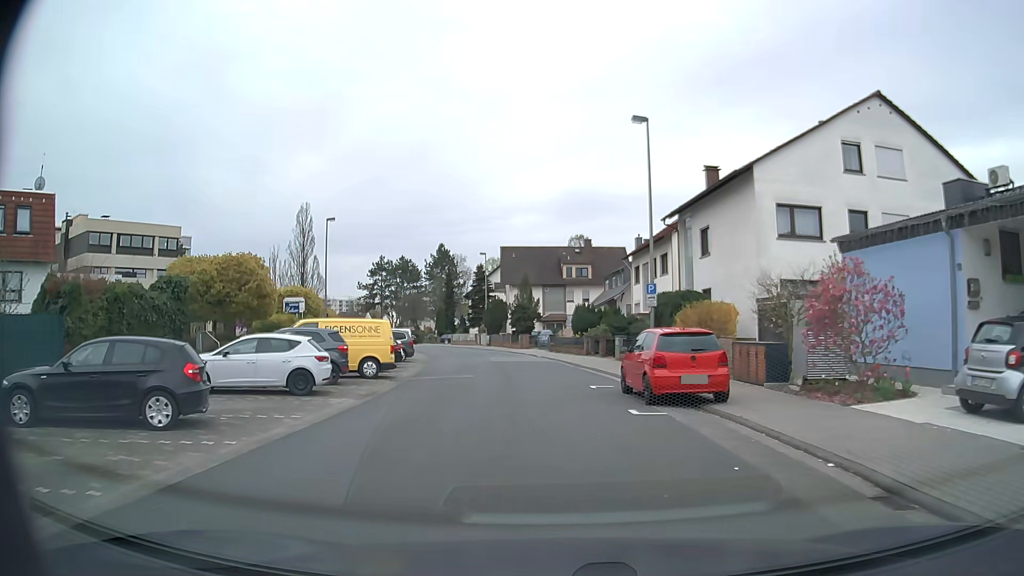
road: residential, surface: asphalt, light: Day
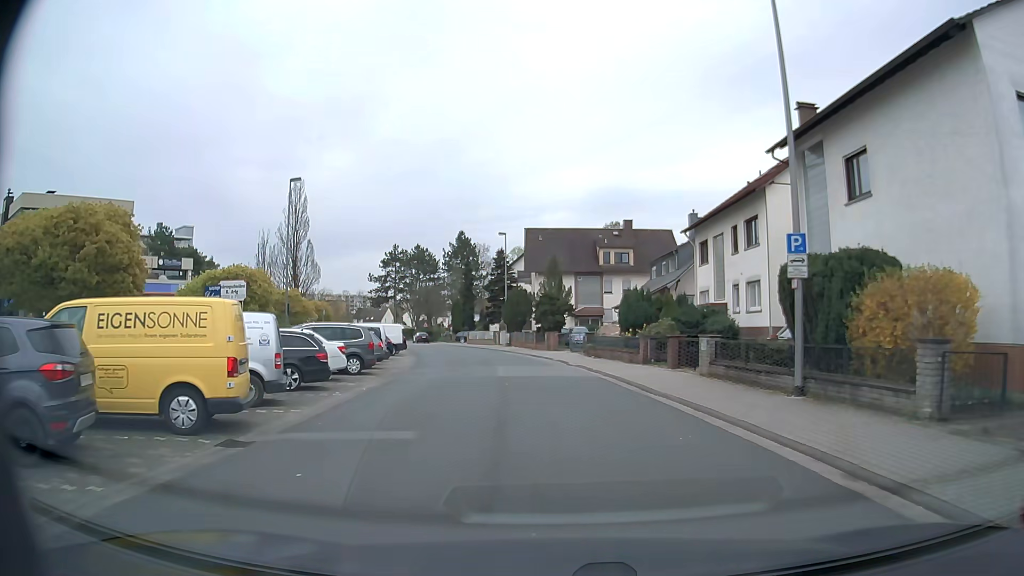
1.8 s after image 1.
(-0.4, +13.5) m; -3°
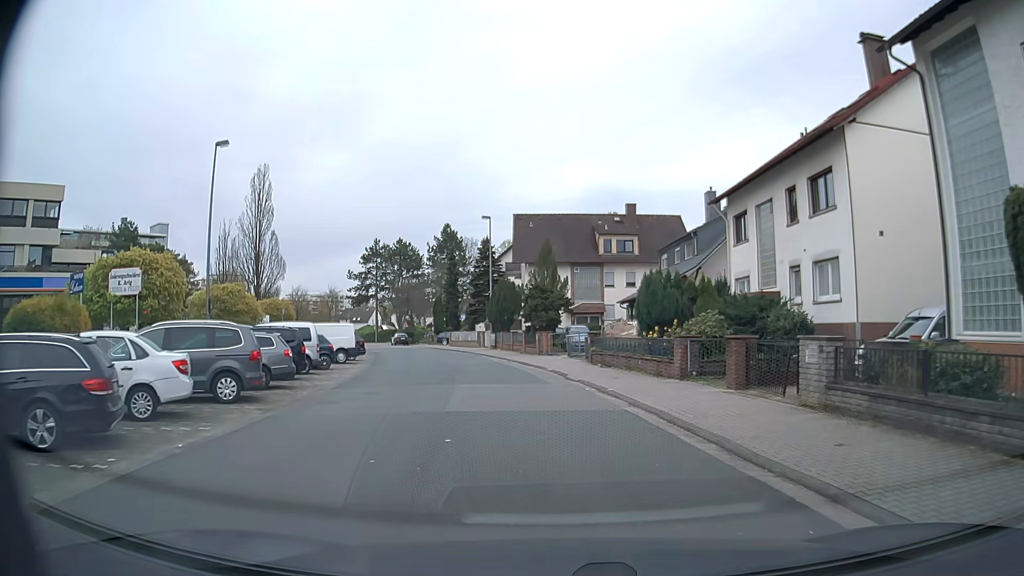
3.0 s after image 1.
(0.0, +9.0) m; +1°
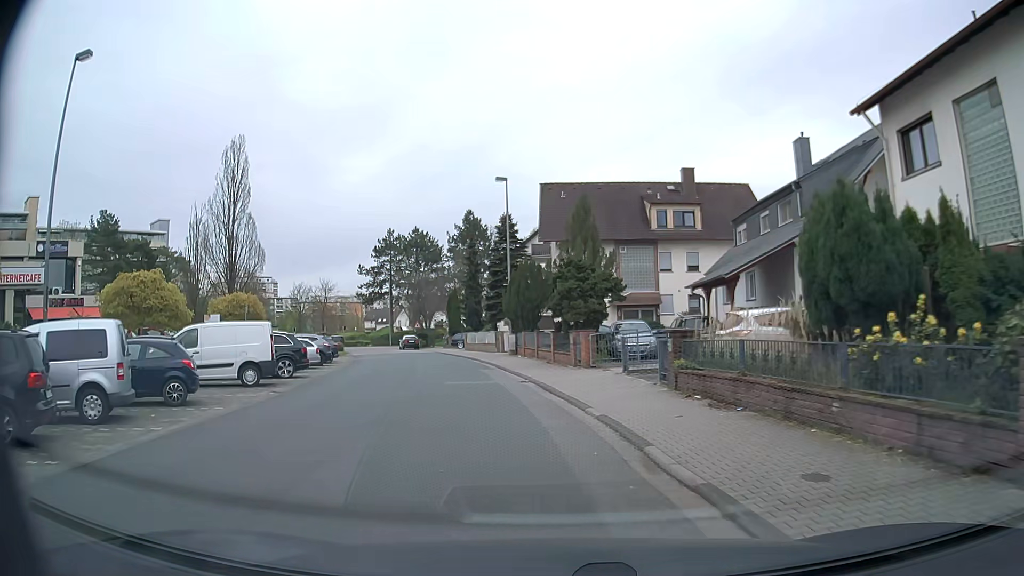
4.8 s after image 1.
(-0.1, +13.5) m; -4°
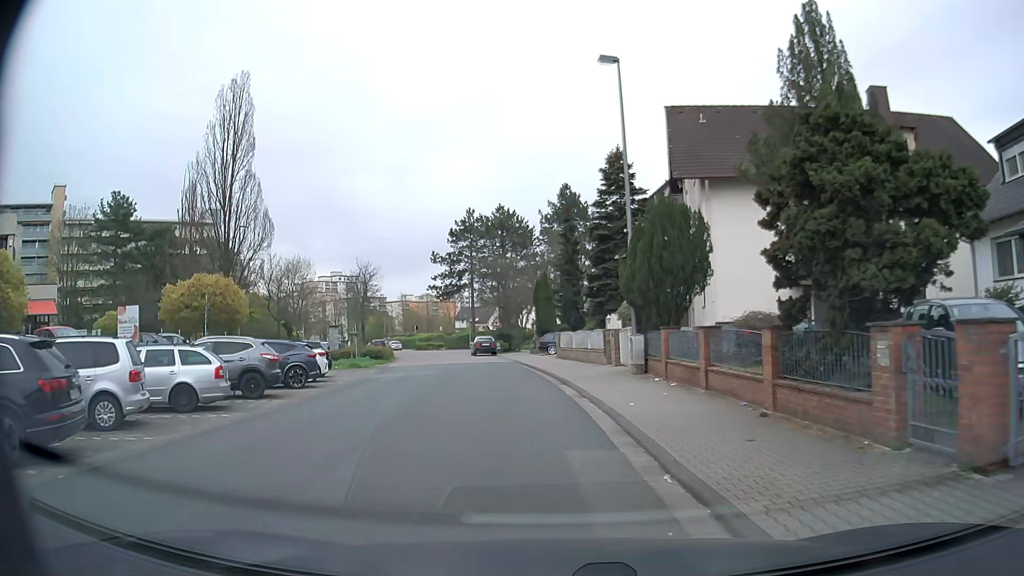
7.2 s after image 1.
(-1.2, +17.8) m; -8°
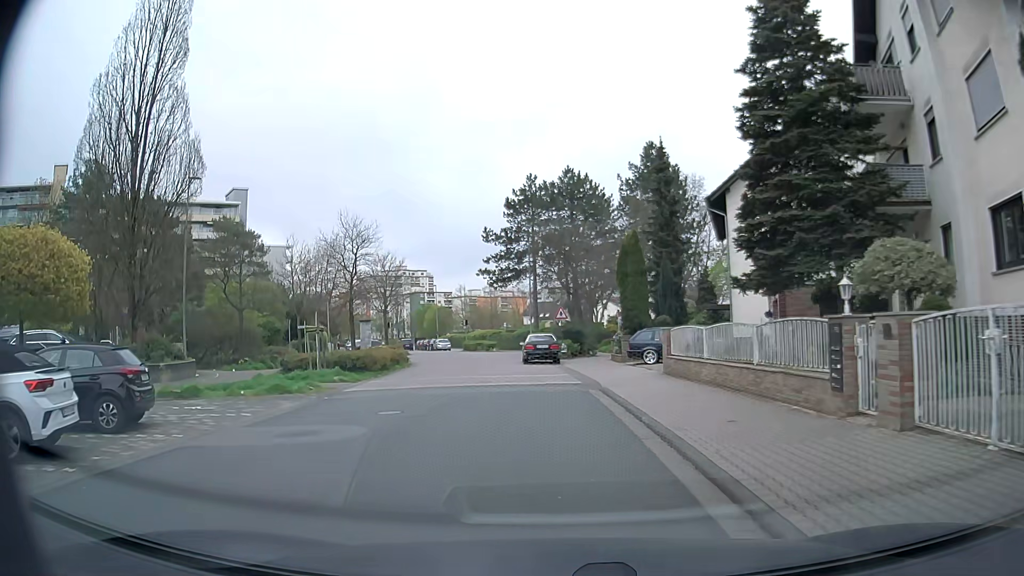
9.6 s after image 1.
(-0.8, +17.2) m; -6°
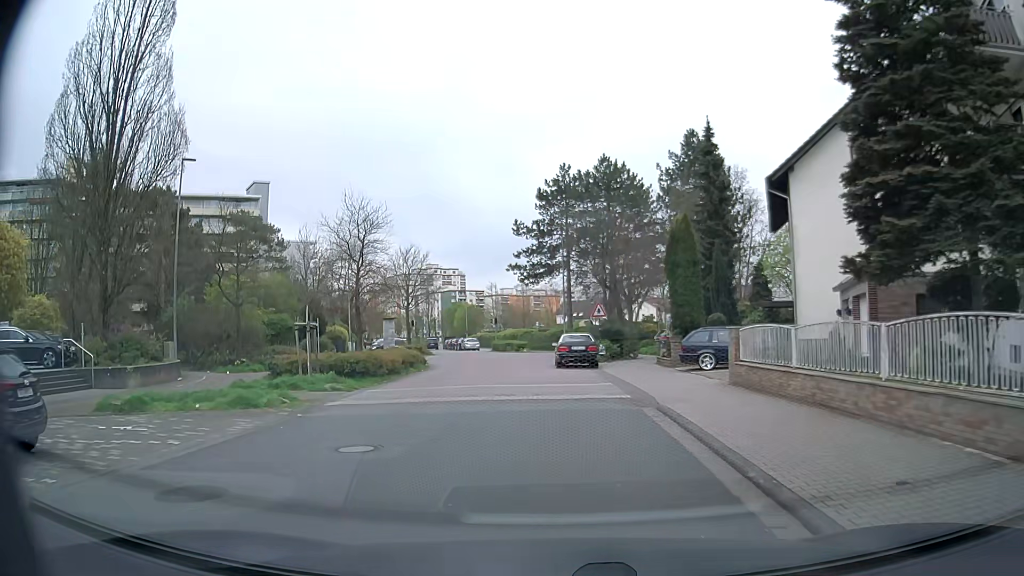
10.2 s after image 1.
(-0.1, +4.2) m; -3°
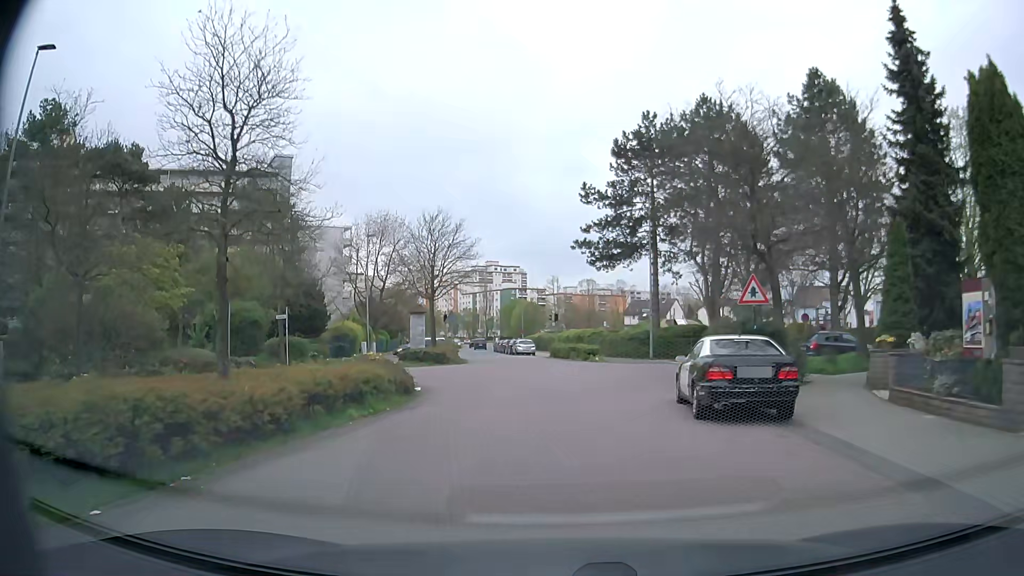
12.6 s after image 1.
(-1.0, +16.2) m; -5°
(0, +10) (+1, +20) (+1, +30) (-1, +40) (-3, +50) (-5, +59) (-8, +69) (-9, +79) (-10, +89) (-11, +99) m
